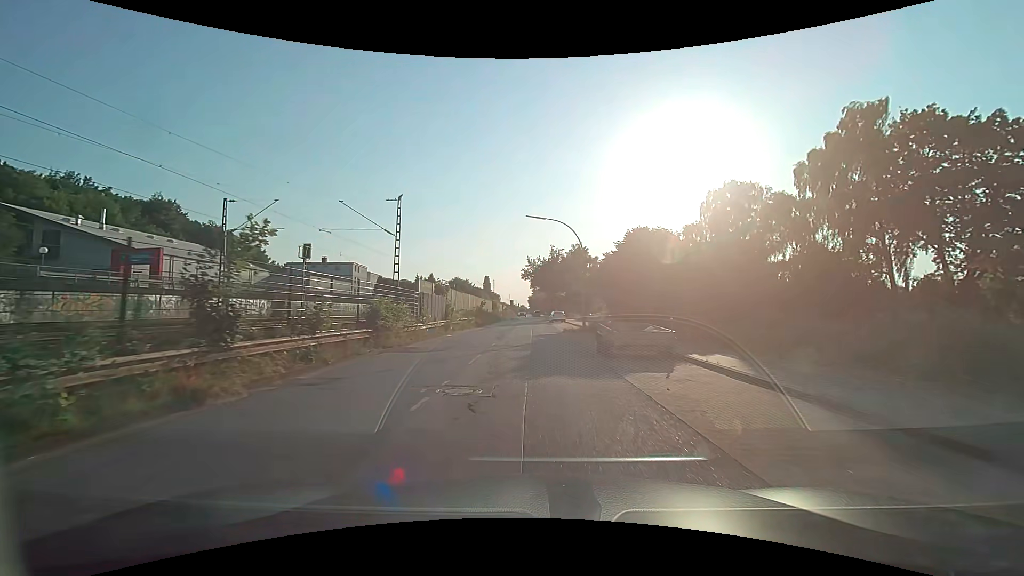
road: unclassified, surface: asphalt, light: Day
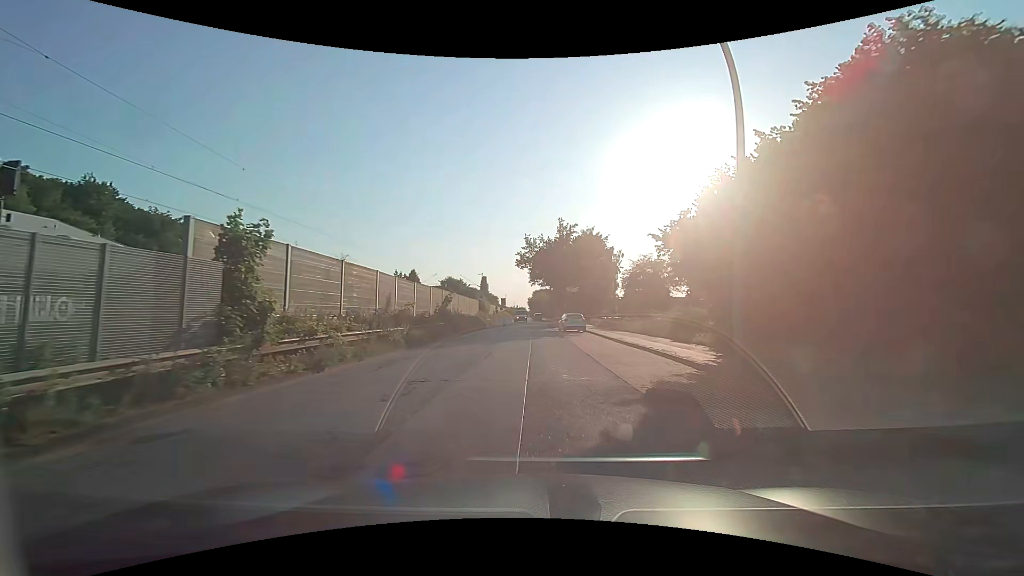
(0.0, +24.8) m; 0°
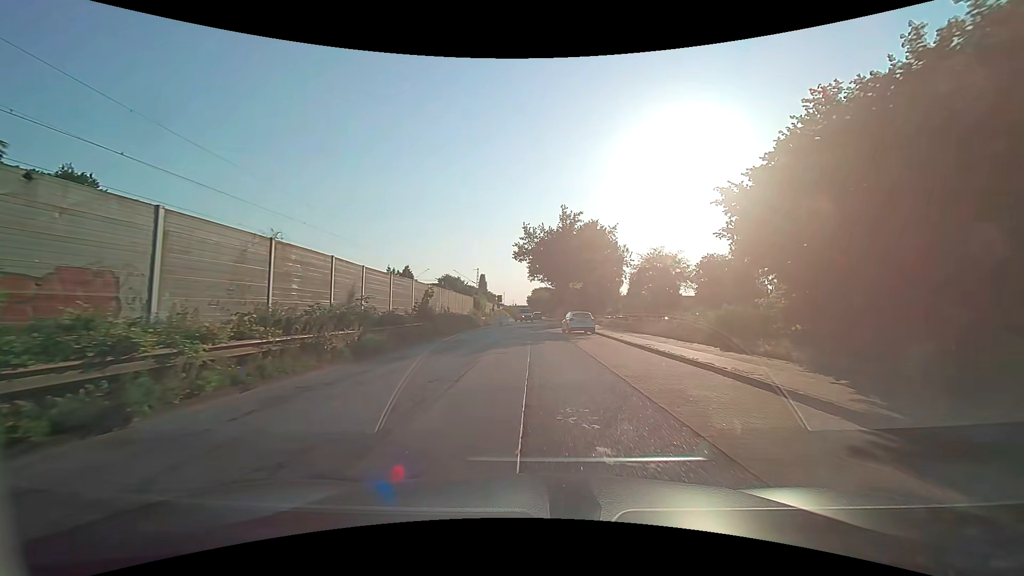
(0.0, +6.0) m; 0°
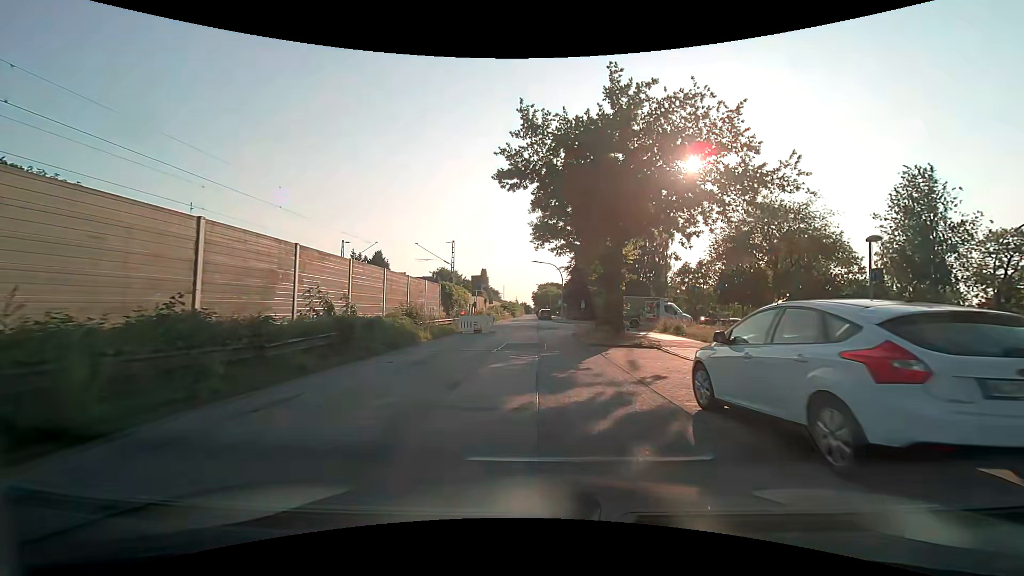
(-0.1, +28.4) m; -1°
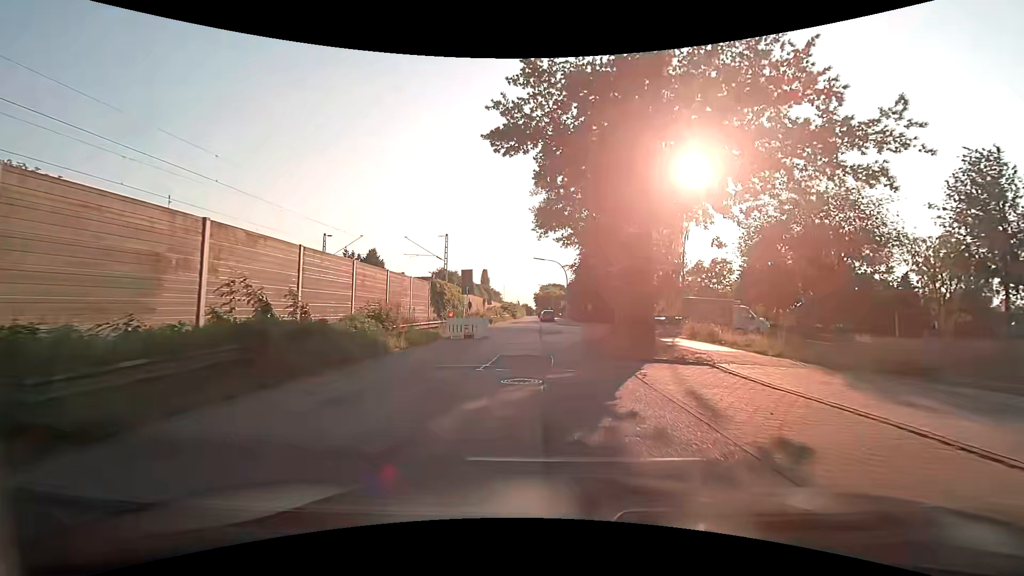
(0.0, +5.0) m; 0°
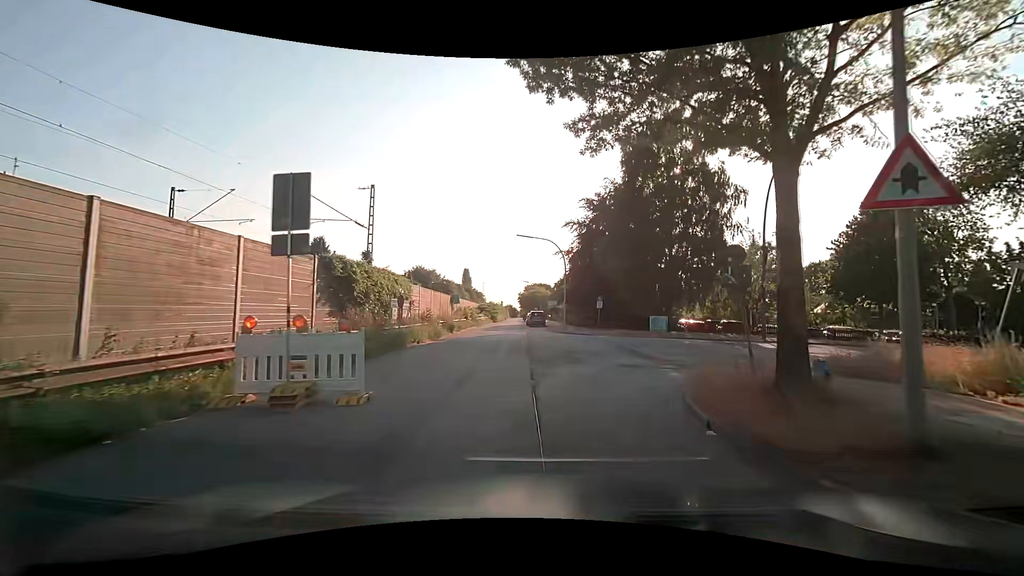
(+0.2, +17.7) m; +1°
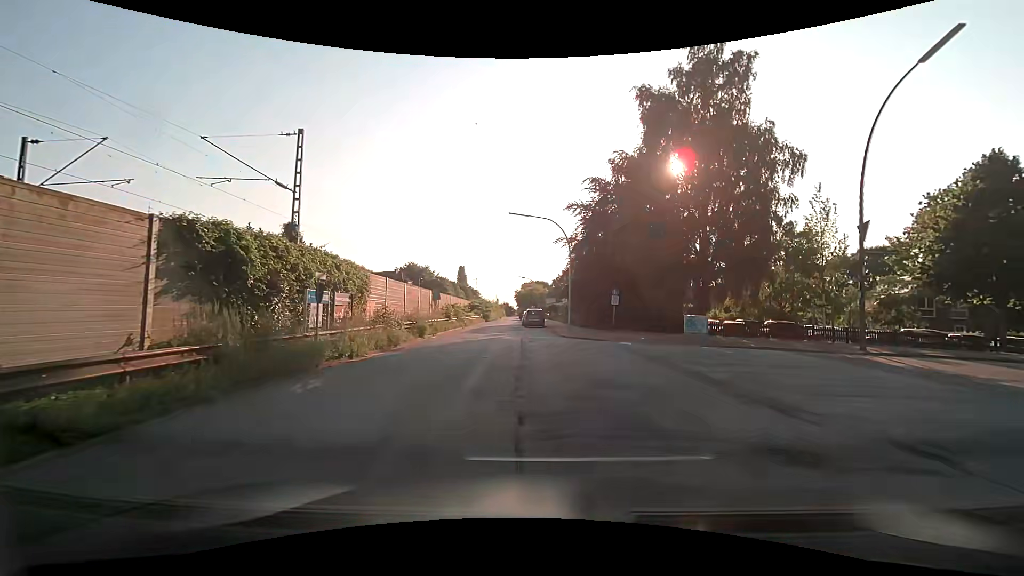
(+0.1, +8.2) m; +1°
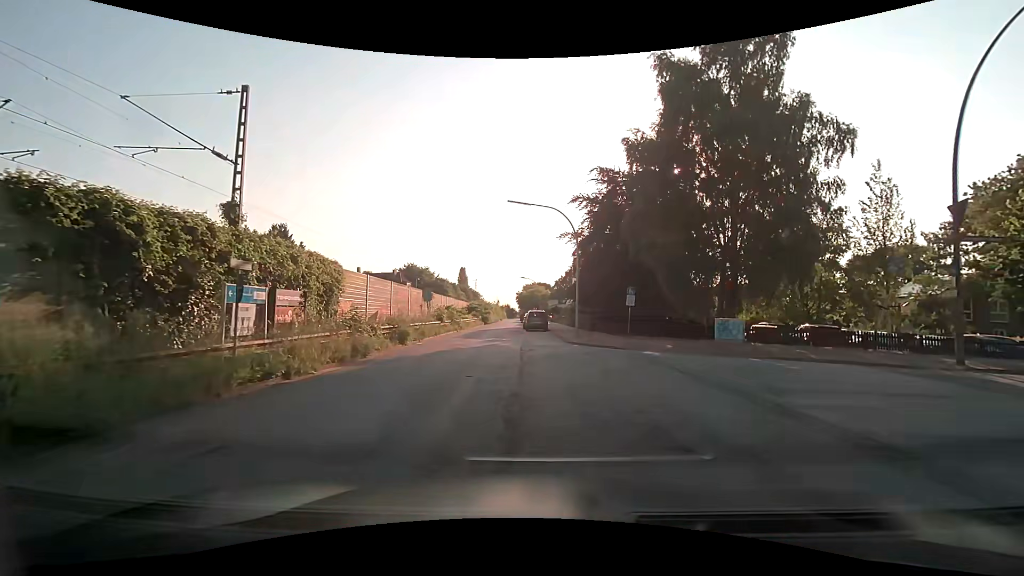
(0.0, +3.9) m; 0°
